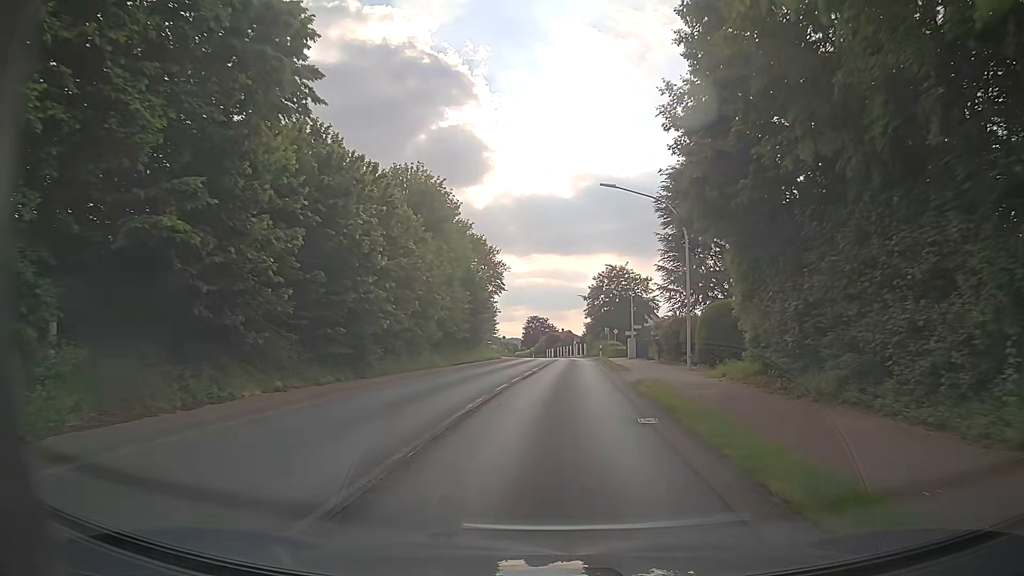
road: primary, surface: asphalt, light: Day
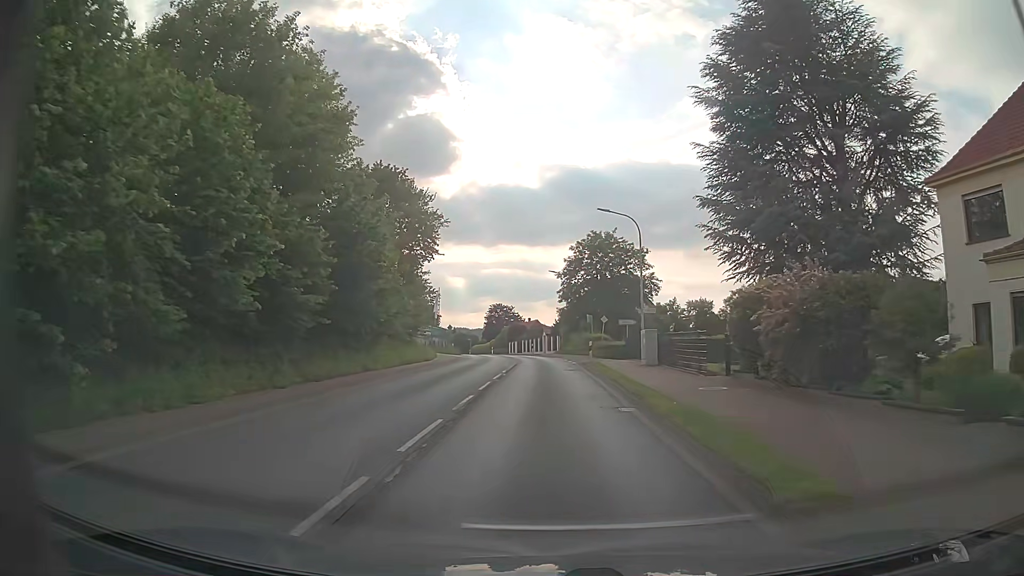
(+0.7, +22.6) m; +3°
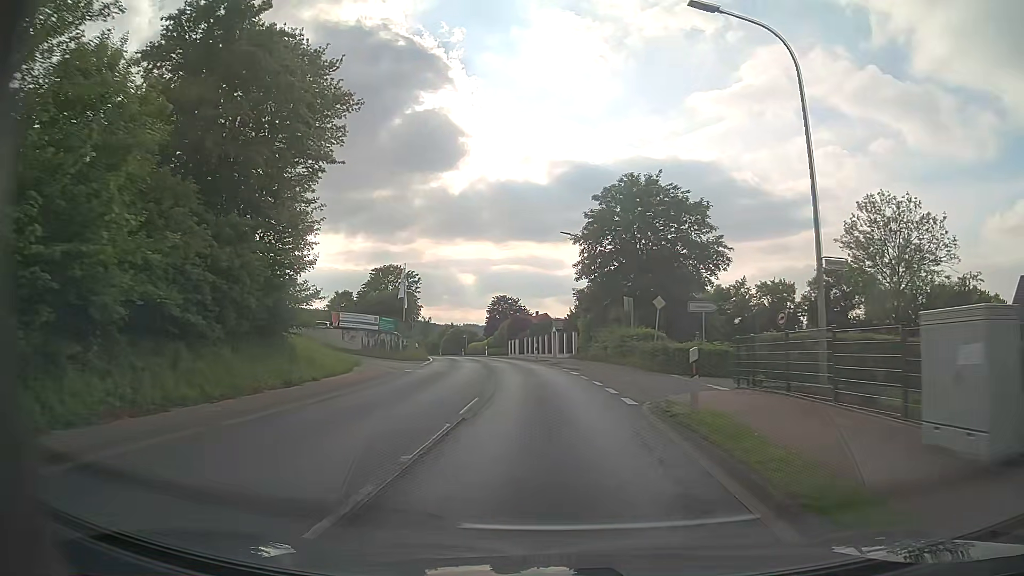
(0.0, +22.7) m; -1°
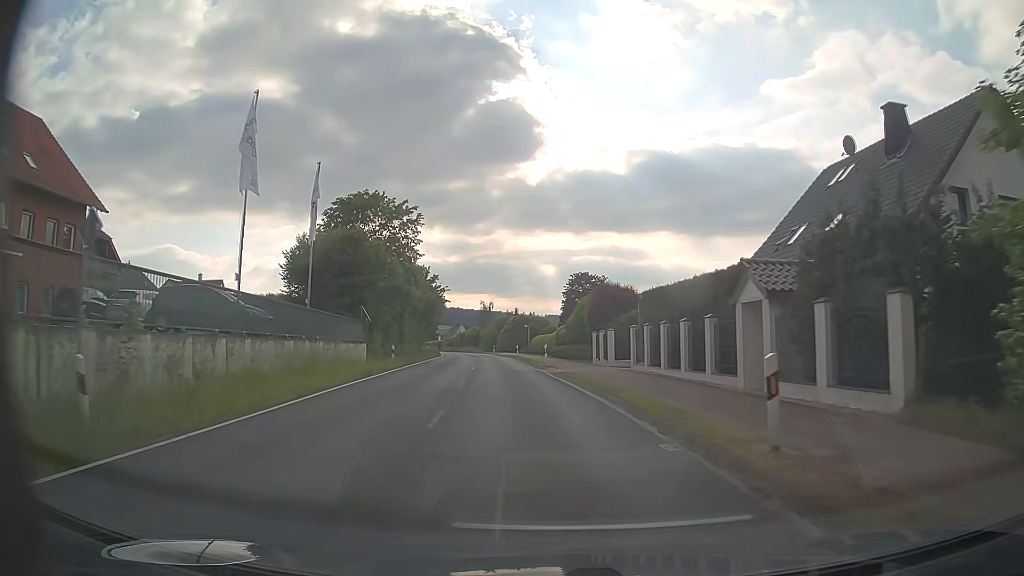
(-2.3, +38.4) m; -8°
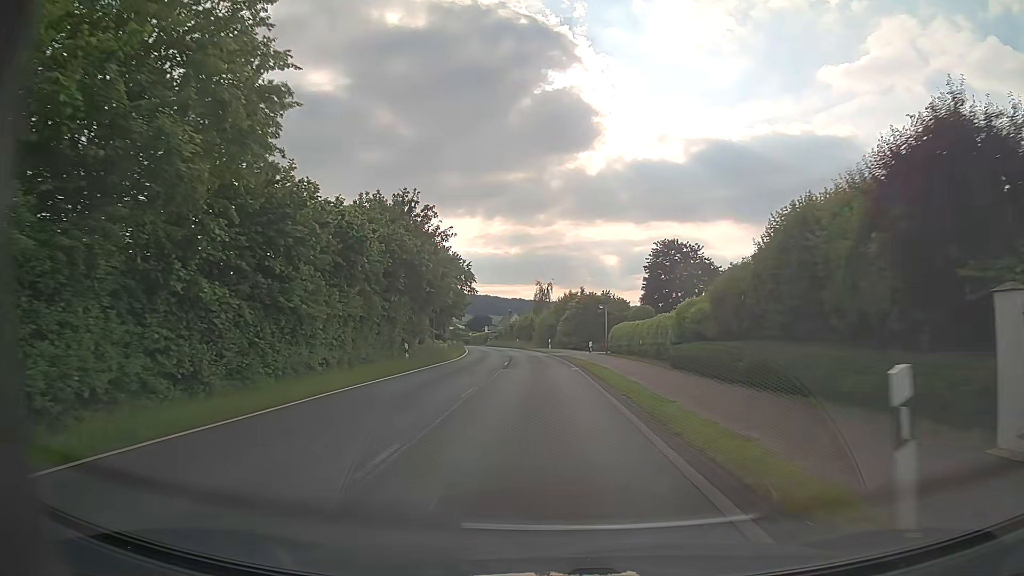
(-1.3, +31.2) m; -4°
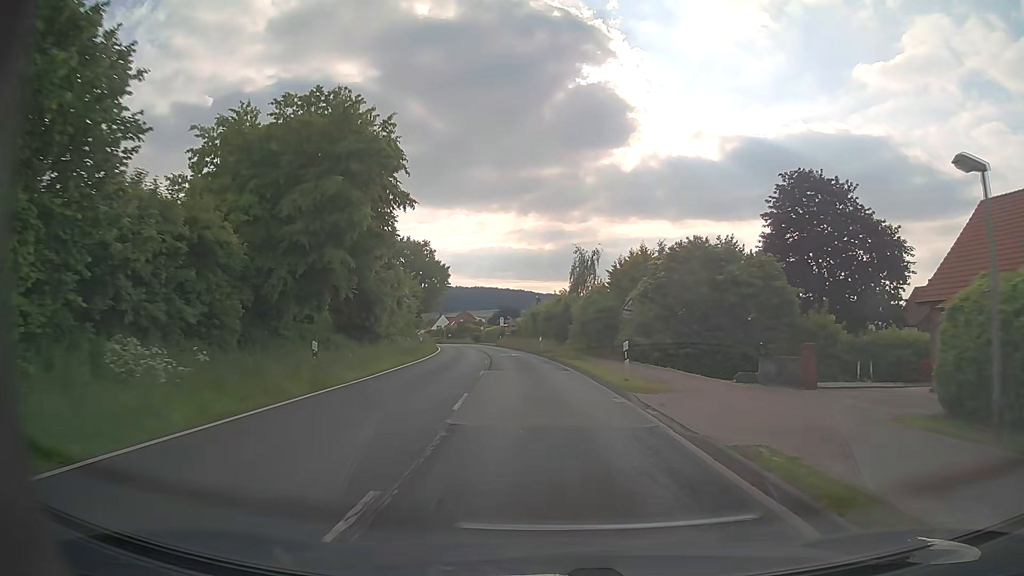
(-1.0, +39.4) m; -3°
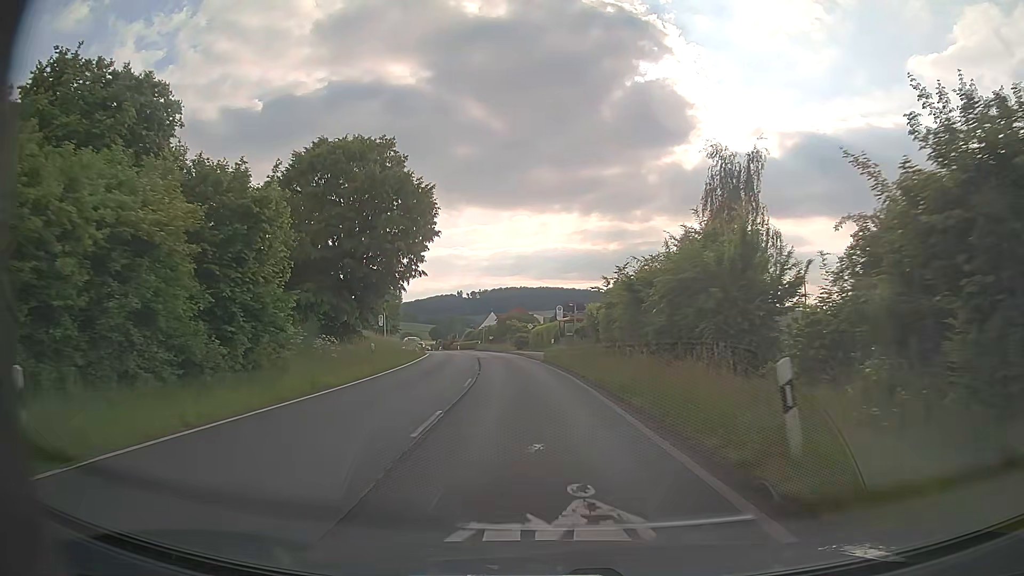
(-1.9, +39.1) m; -6°
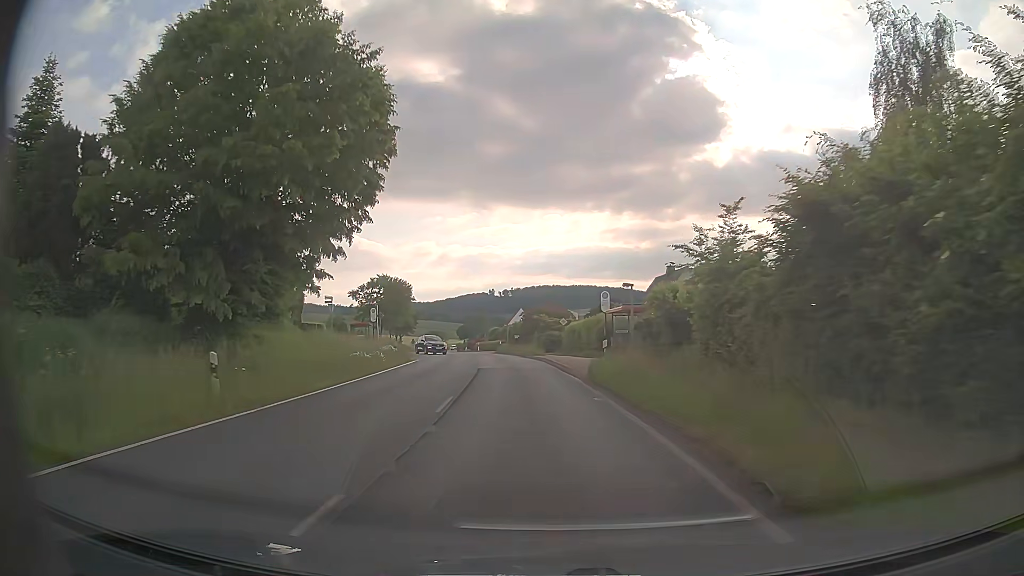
(-0.3, +15.6) m; -3°
(0, +10) (-1, +20) (-1, +30) (-2, +40) (-4, +50) (-5, +60) (-7, +70) (-9, +79) (-11, +89) (-13, +99) m
